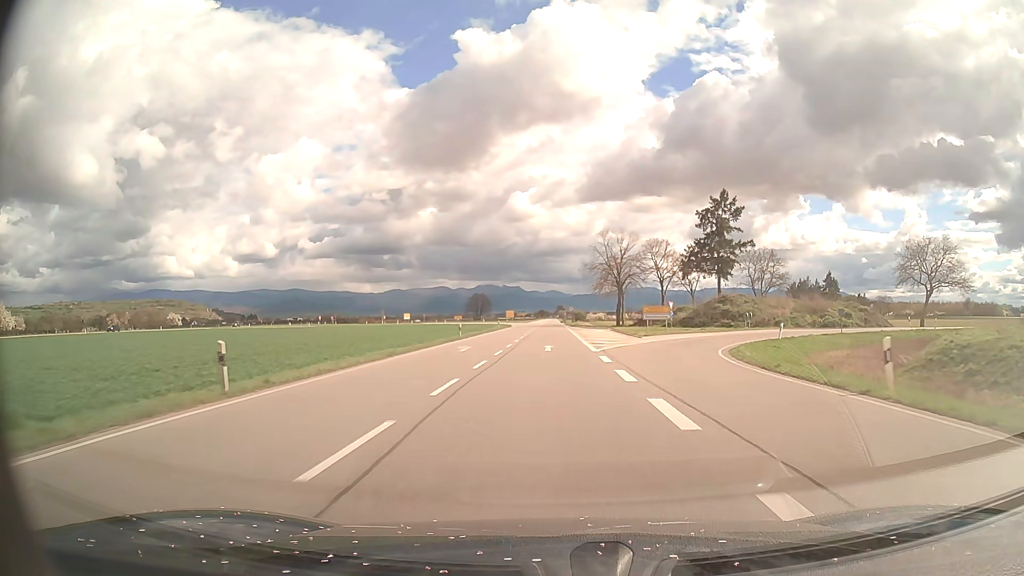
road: primary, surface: asphalt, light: Day
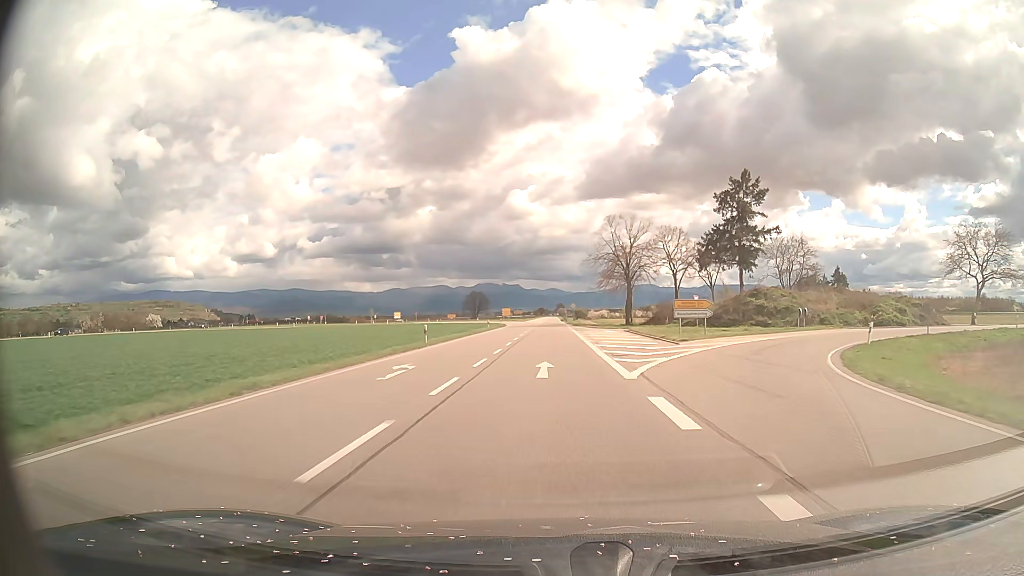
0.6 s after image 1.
(0.0, +12.1) m; 0°
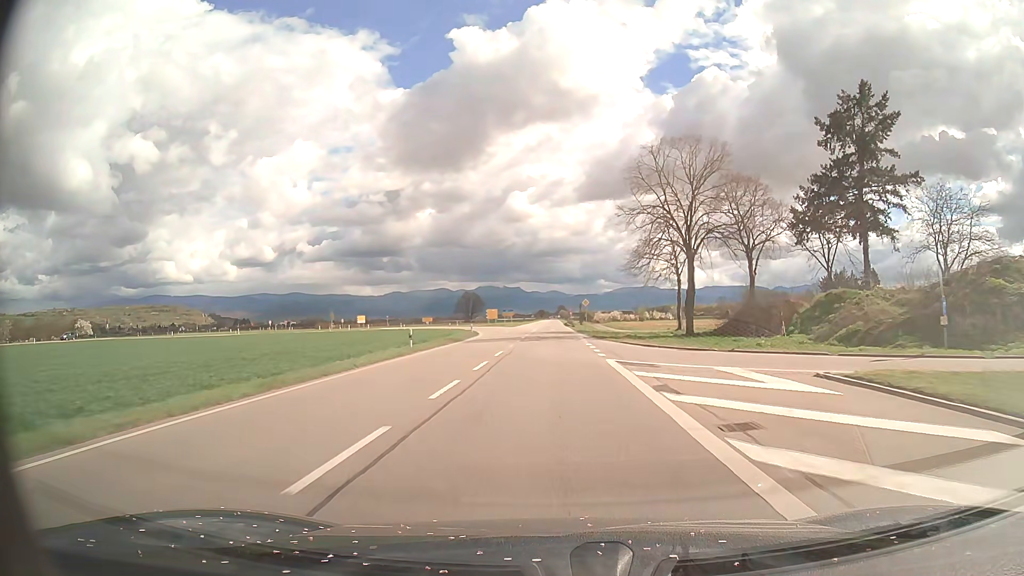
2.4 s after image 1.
(-0.1, +36.4) m; 0°
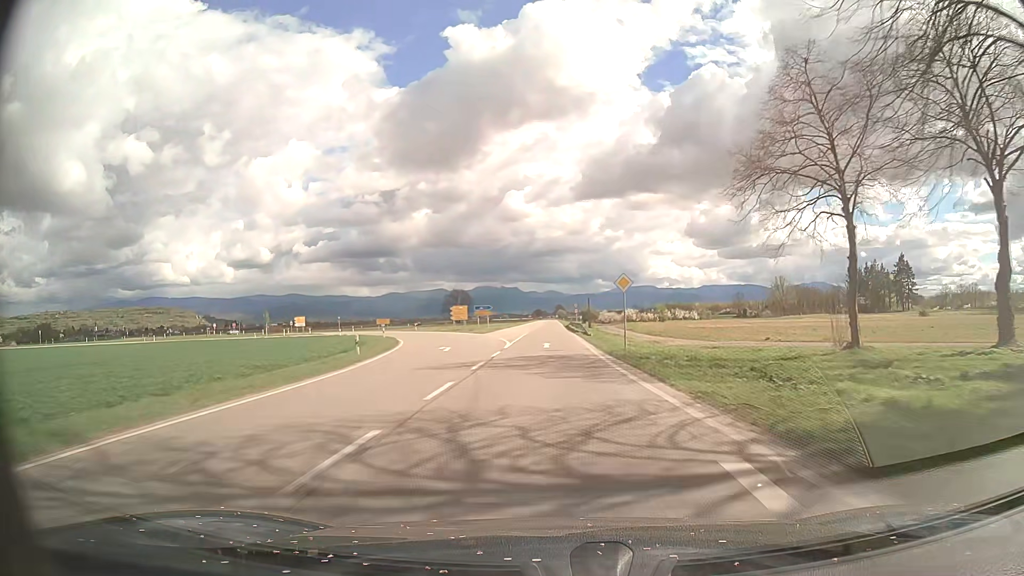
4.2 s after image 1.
(0.0, +36.3) m; 0°
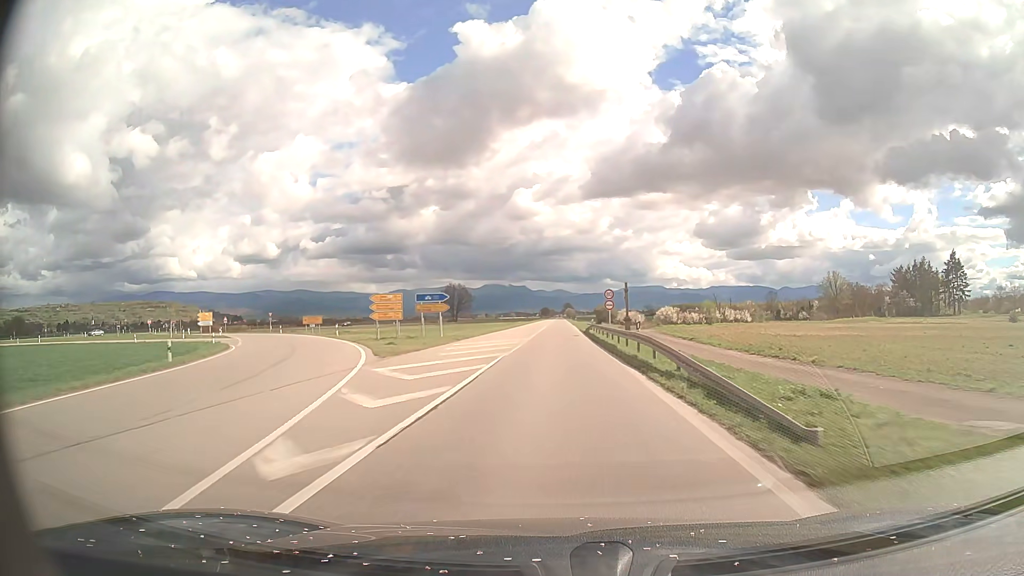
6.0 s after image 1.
(-0.2, +36.1) m; -1°
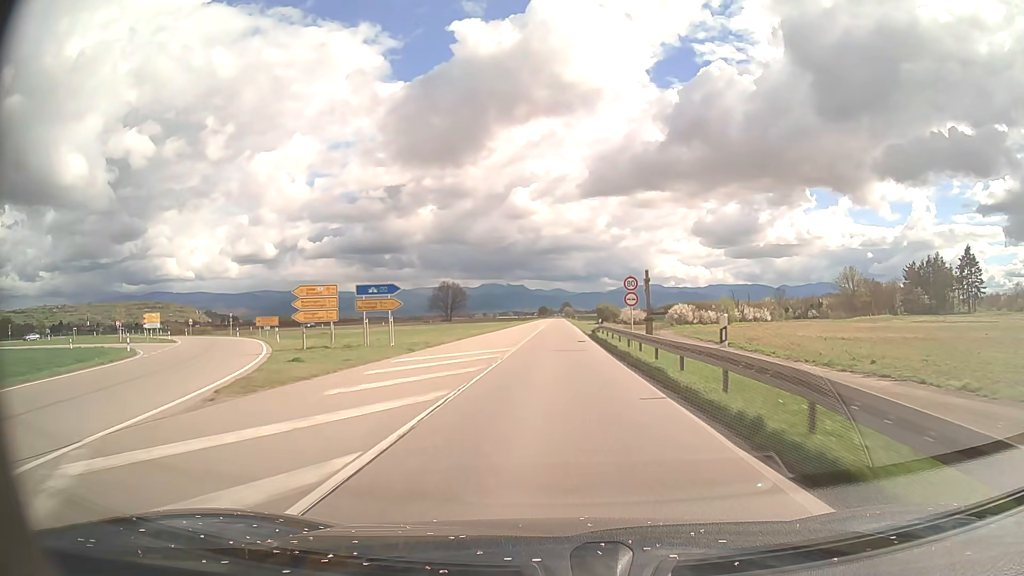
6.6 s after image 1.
(0.0, +12.0) m; 0°
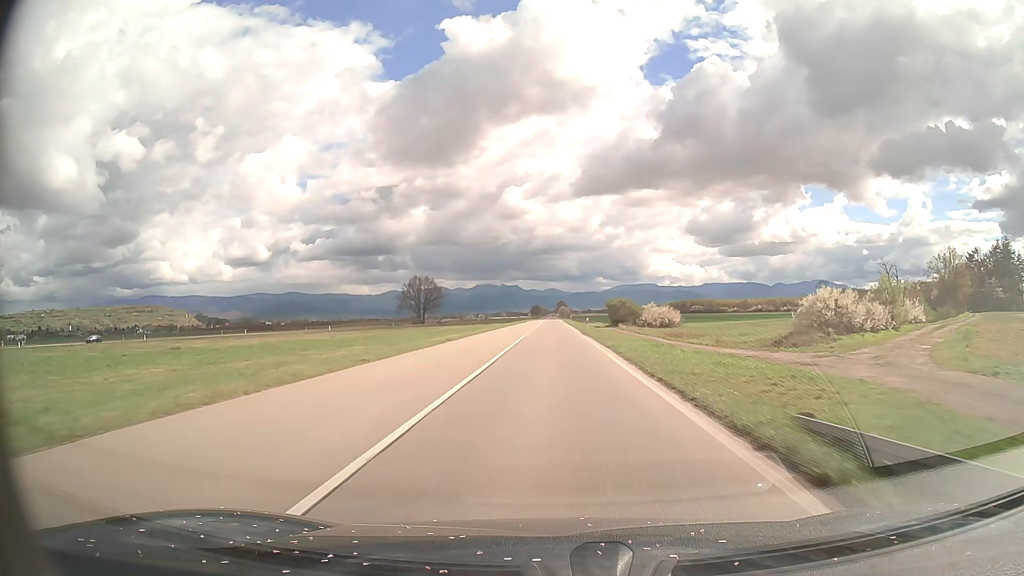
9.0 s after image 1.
(+0.4, +48.1) m; +1°
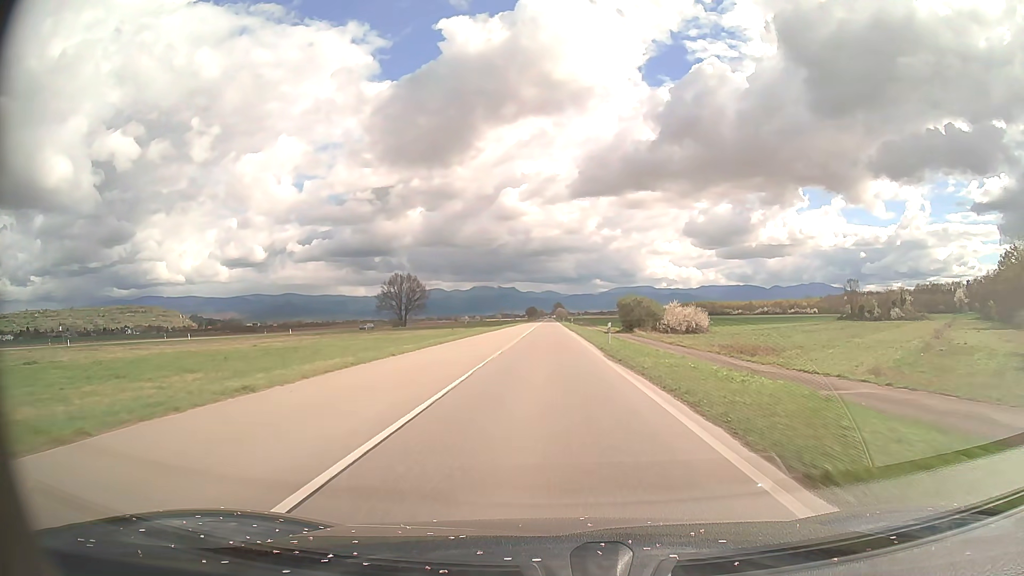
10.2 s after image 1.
(+0.1, +24.2) m; 0°
(0, +10) (0, +20) (0, +30) (0, +40) (0, +50) (0, +60) (0, +70) (0, +80) (0, +90) (0, +100) m
